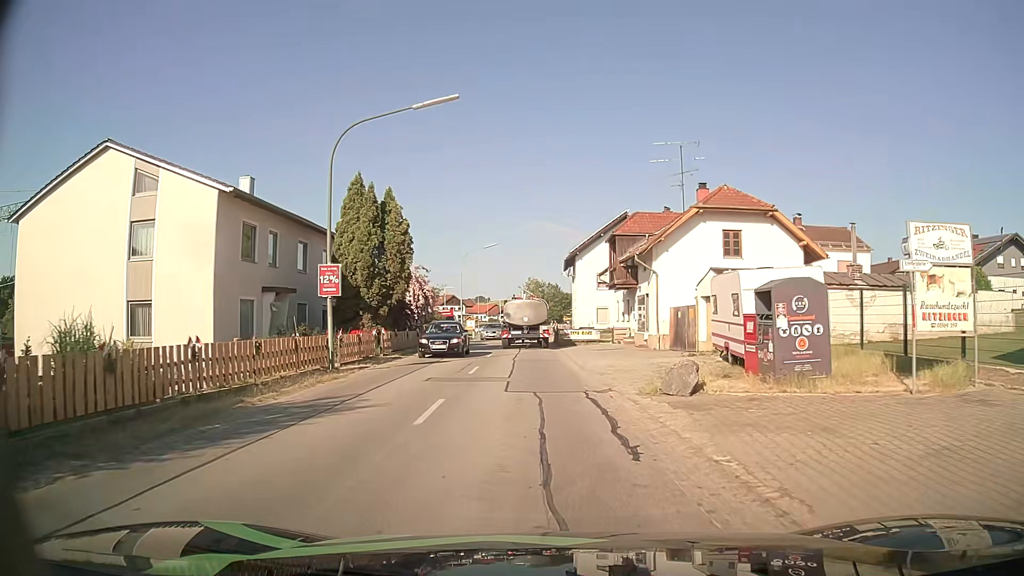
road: secondary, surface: asphalt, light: Day
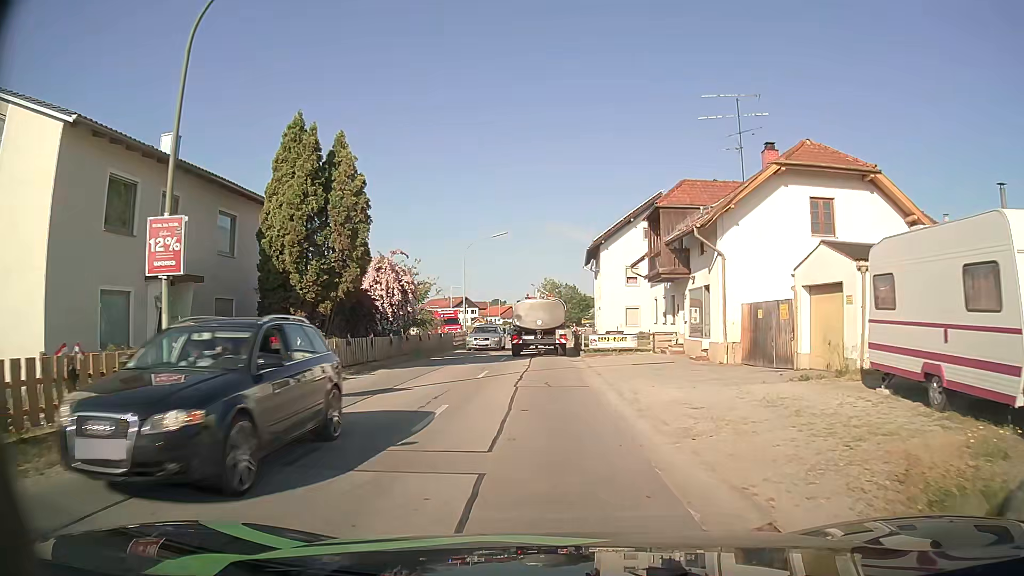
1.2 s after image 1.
(-0.1, +9.2) m; -1°
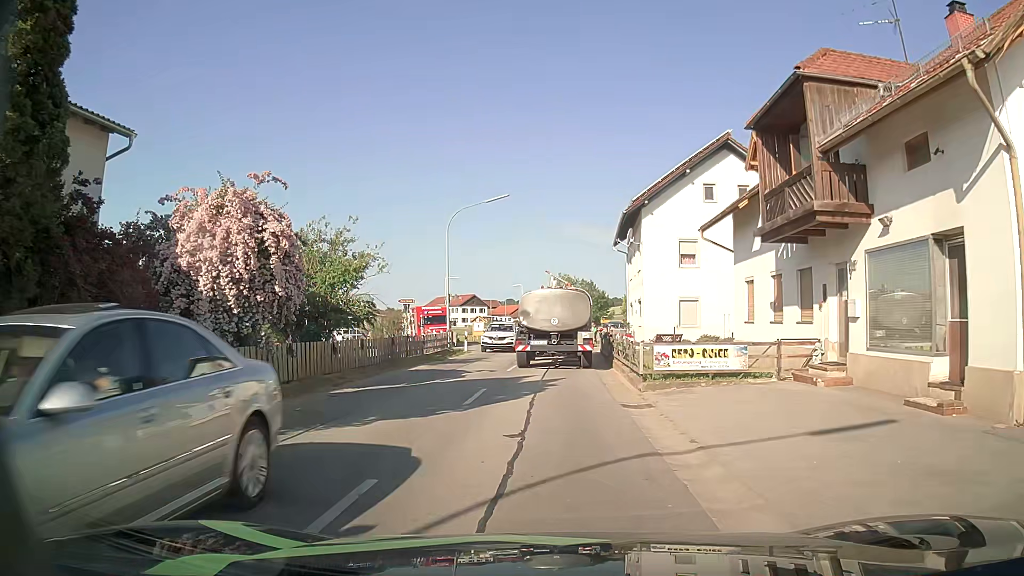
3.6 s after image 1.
(-0.2, +14.3) m; -2°
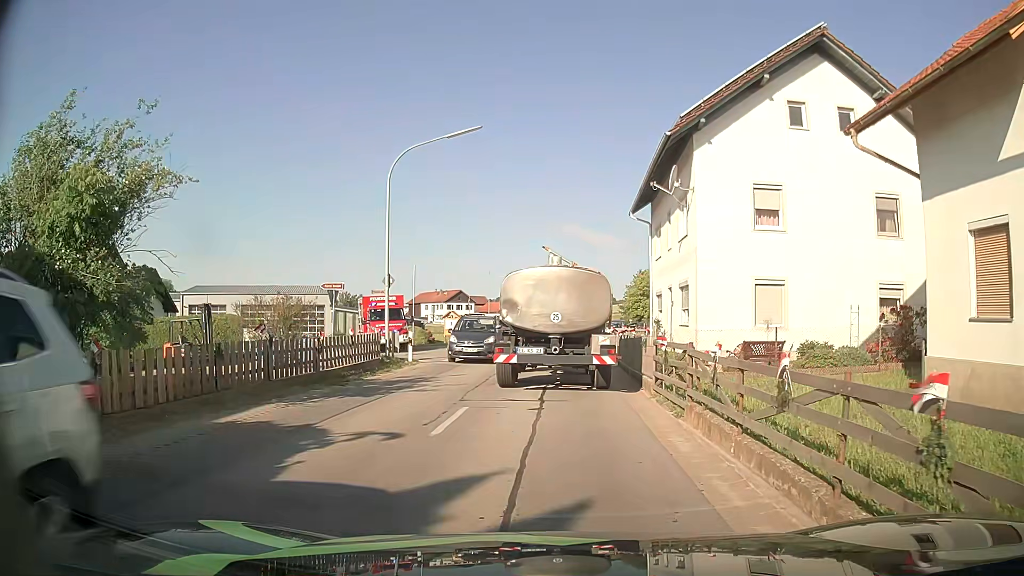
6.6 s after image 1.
(+0.1, +12.4) m; +1°
(0, +10) (0, +20) (0, +30) (0, +40) (+1, +50) (+2, +60) (+3, +70) (+4, +80) (+4, +90) (+3, +100) m
